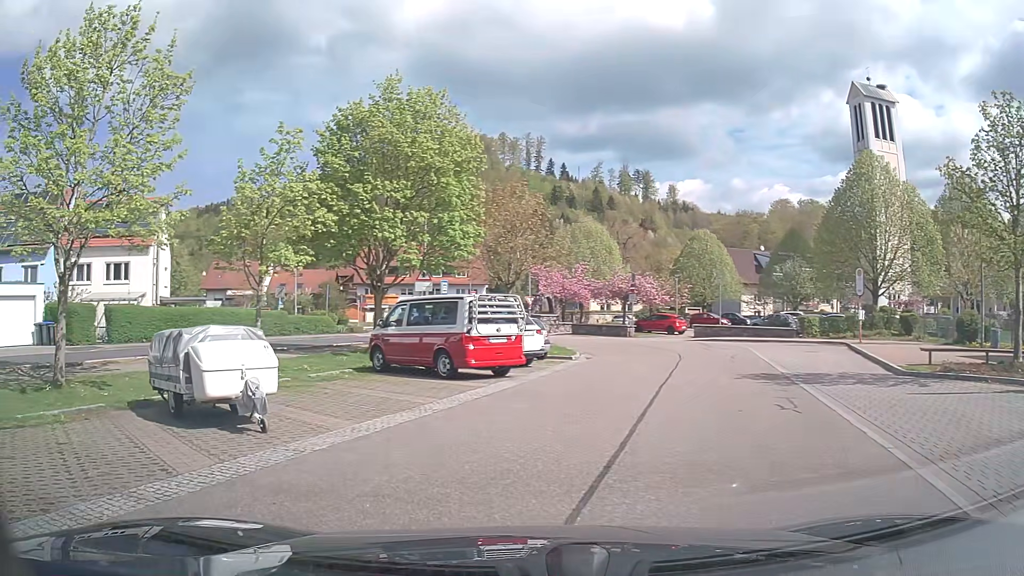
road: service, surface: asphalt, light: Day
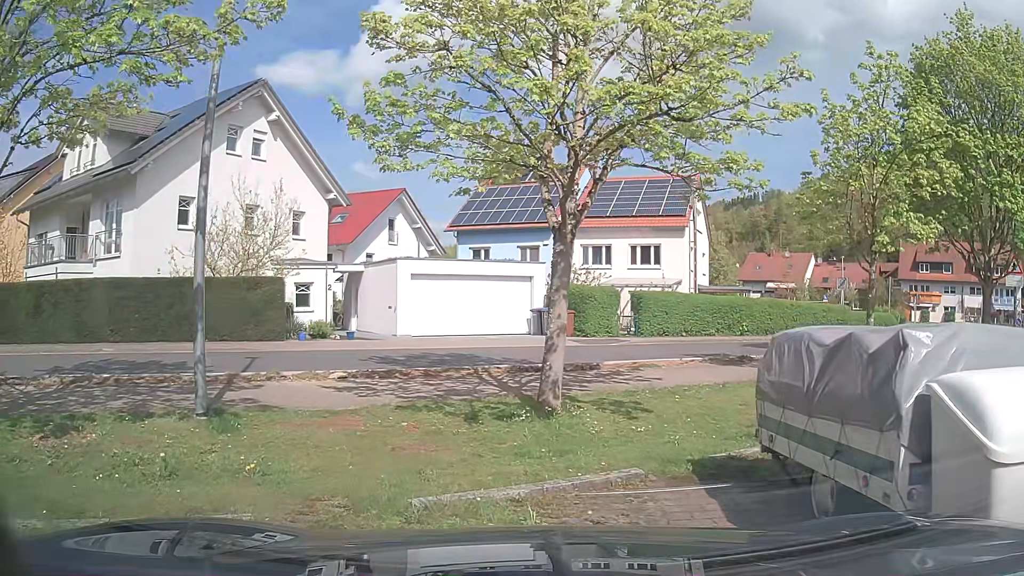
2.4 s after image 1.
(-2.5, +5.3) m; -46°
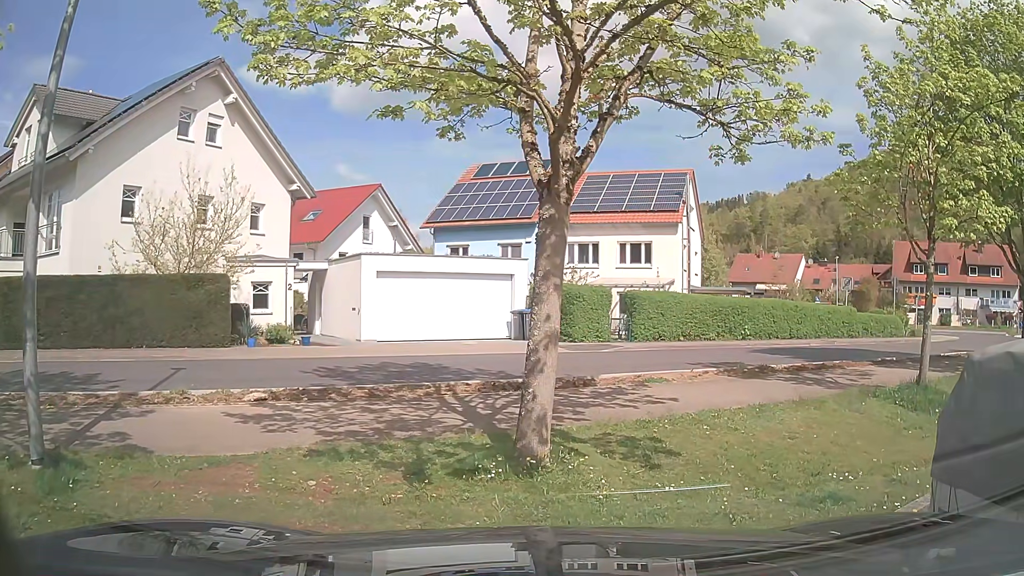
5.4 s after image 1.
(0.0, +2.6) m; +1°
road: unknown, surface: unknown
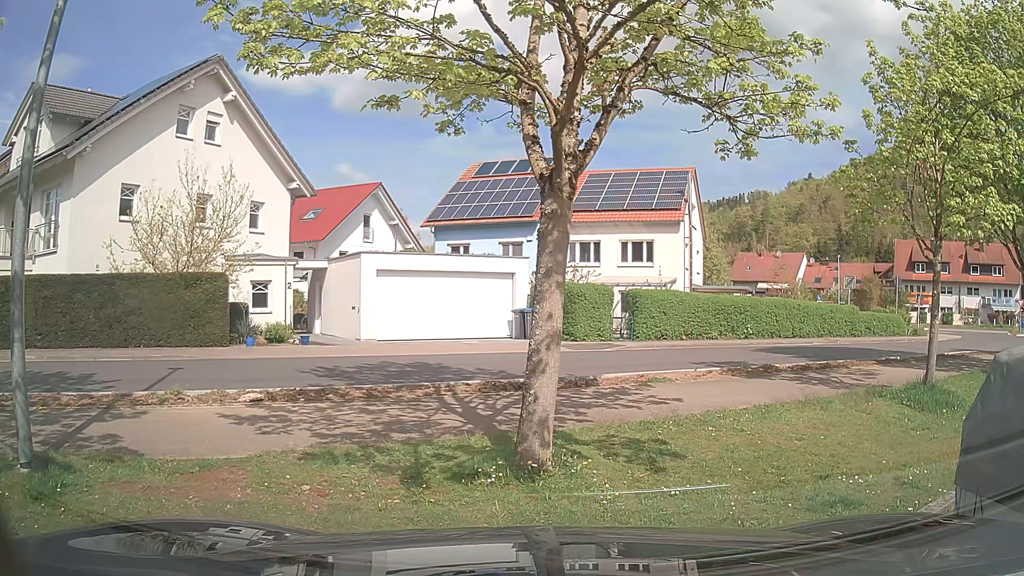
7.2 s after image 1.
(0.0, +0.2) m; 0°
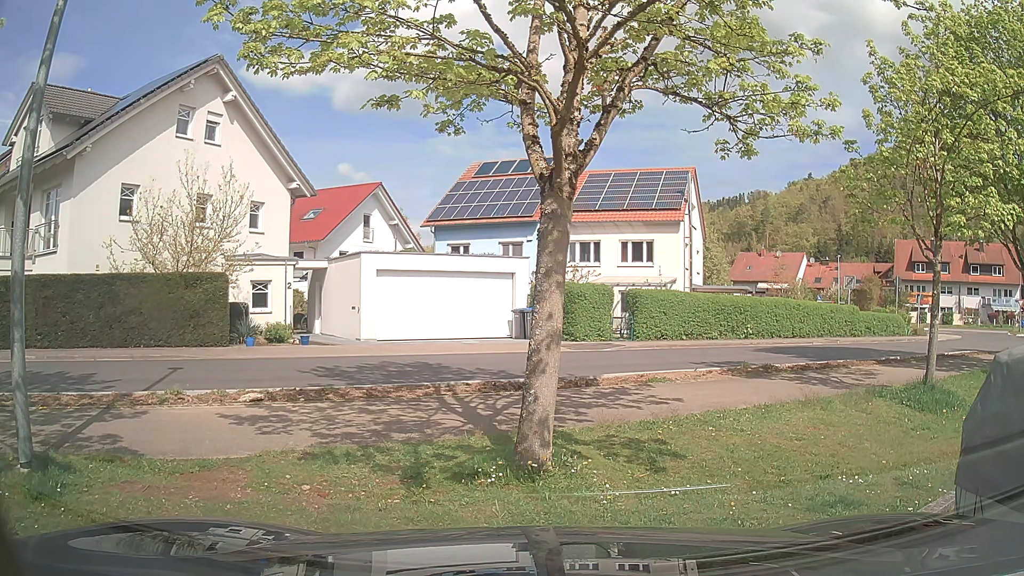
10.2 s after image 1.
(0.0, 0.0) m; 0°
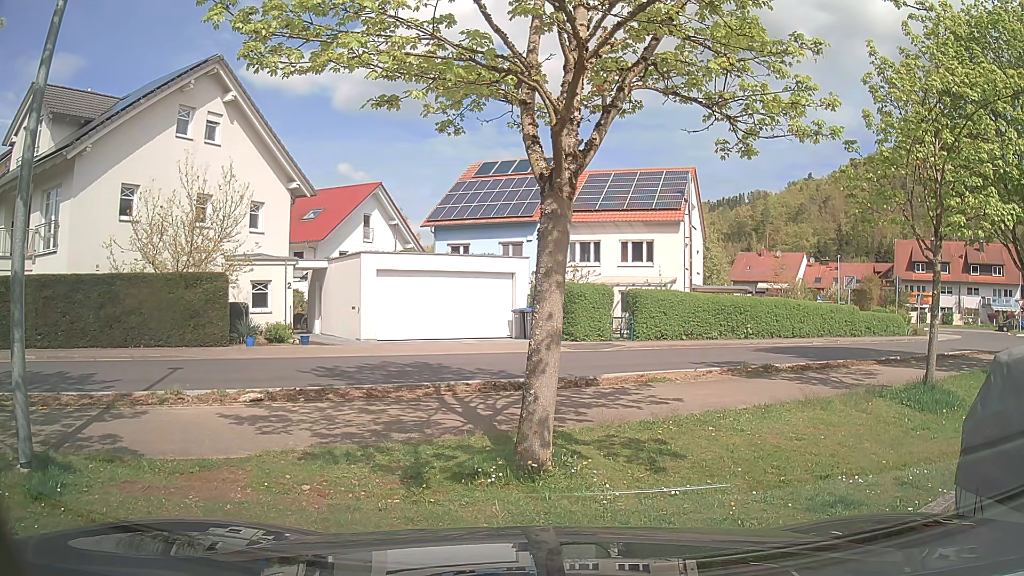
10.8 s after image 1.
(0.0, 0.0) m; 0°
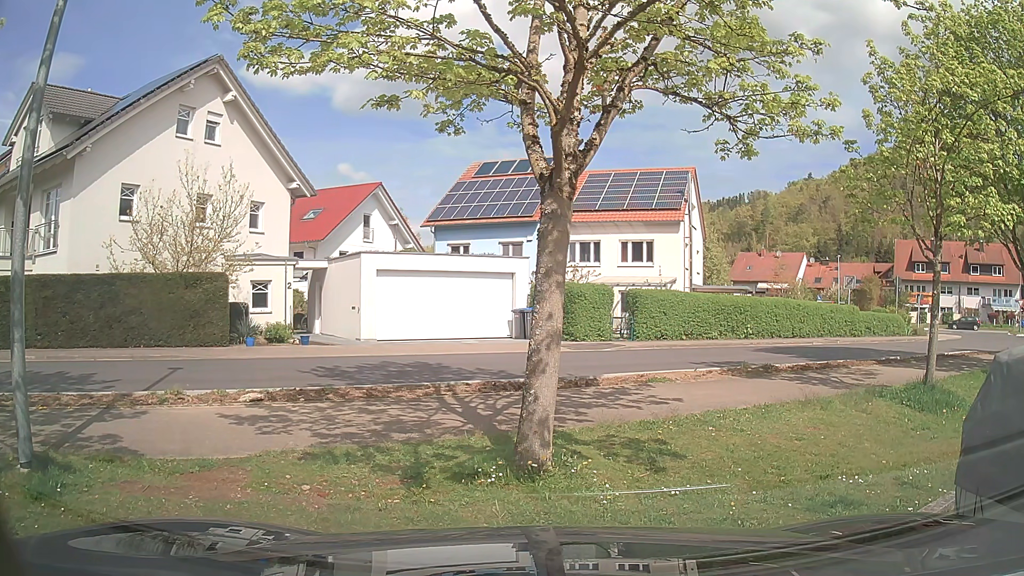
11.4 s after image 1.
(0.0, 0.0) m; 0°
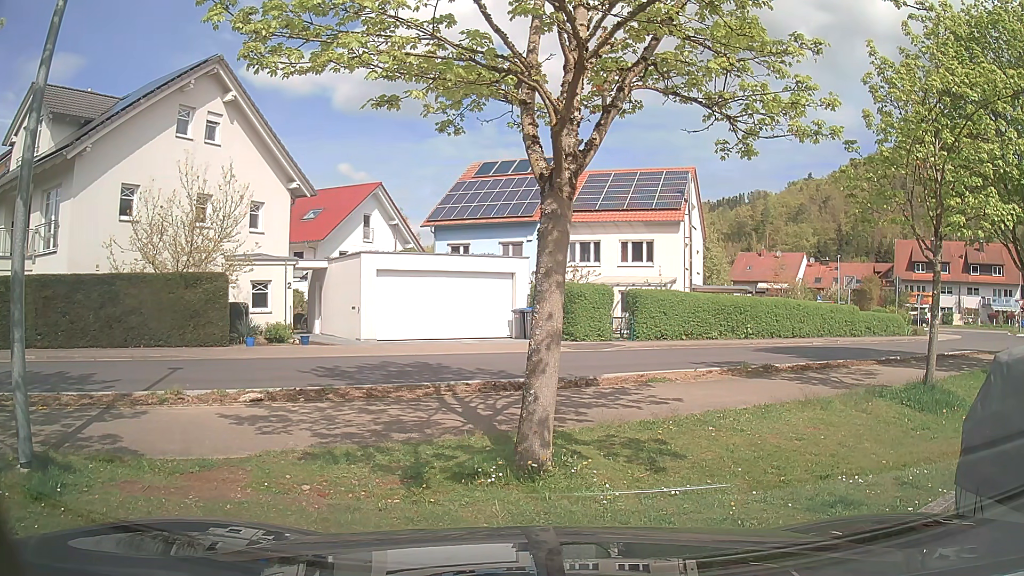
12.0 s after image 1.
(0.0, 0.0) m; 0°
